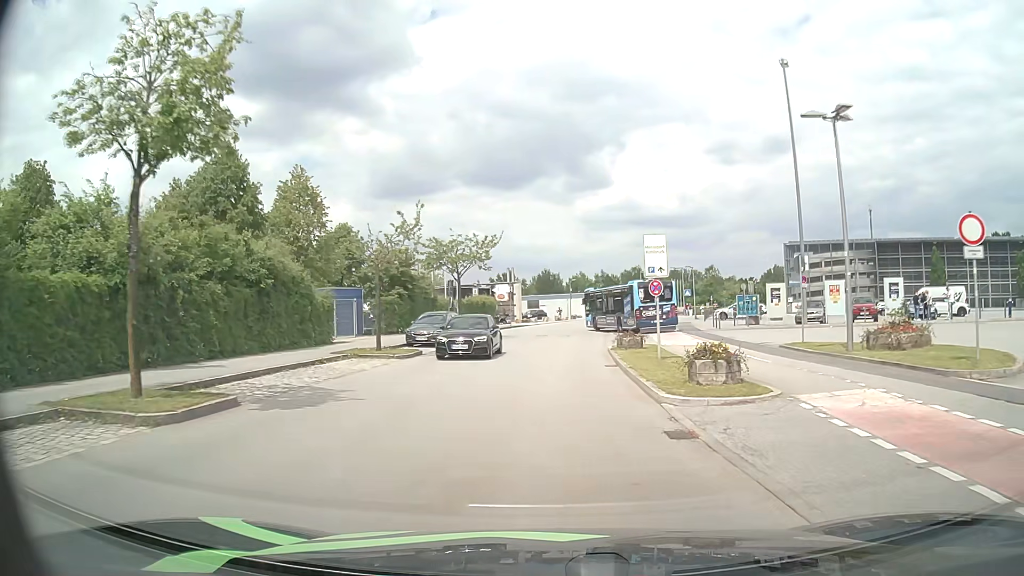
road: residential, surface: asphalt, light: Day
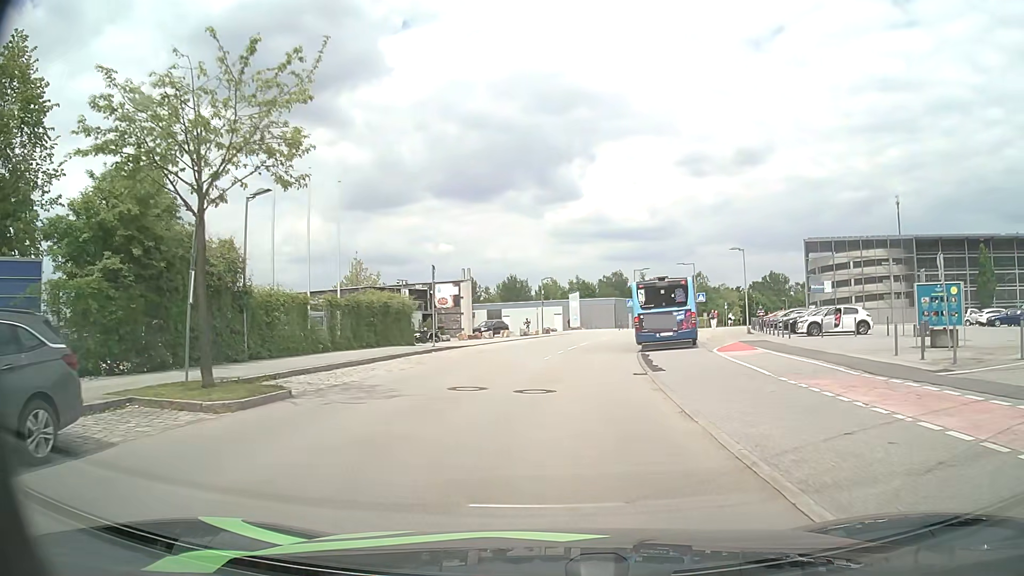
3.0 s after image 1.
(+0.6, +26.1) m; +3°
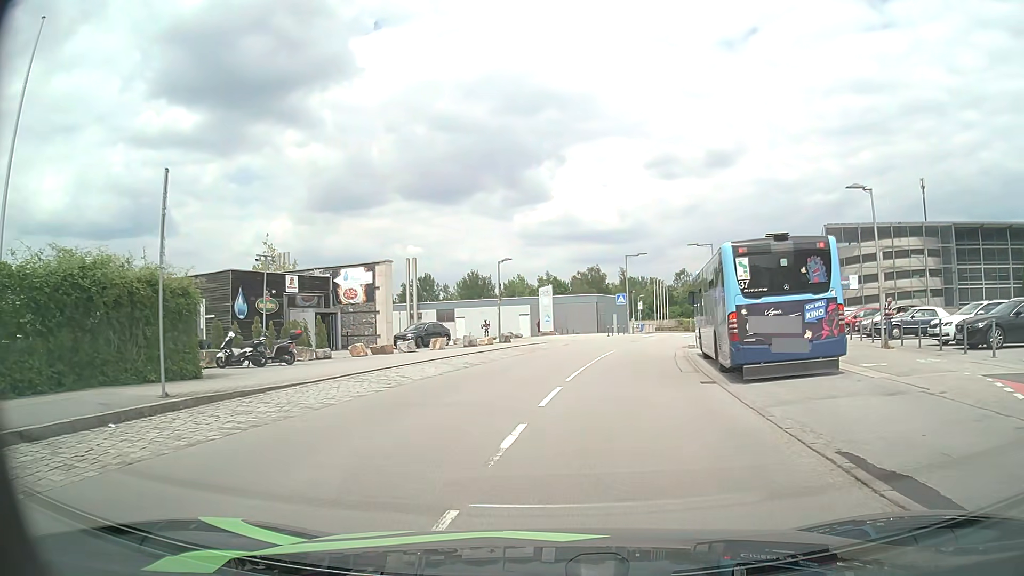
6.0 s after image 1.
(+0.5, +20.3) m; +3°
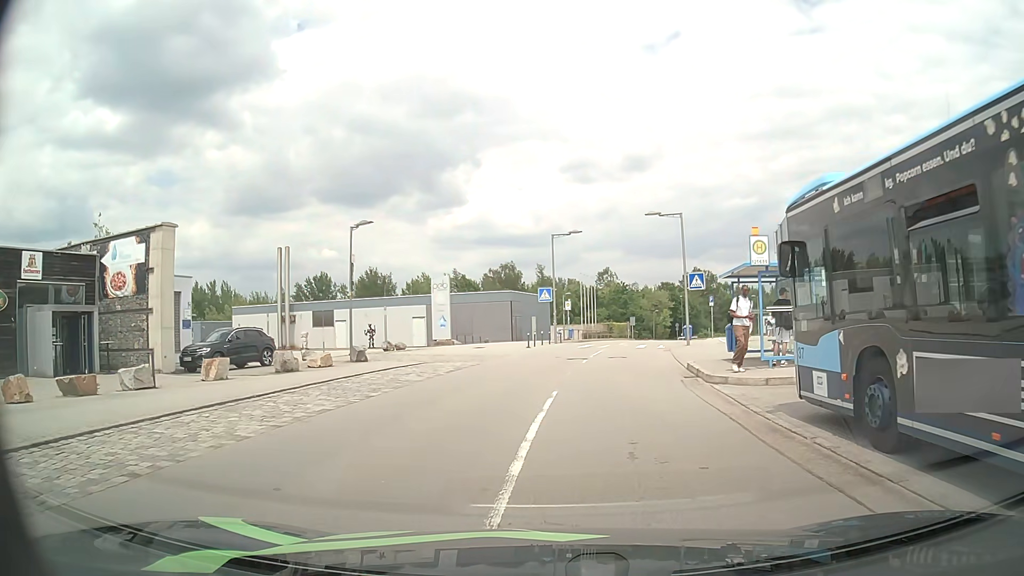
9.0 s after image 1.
(+0.9, +16.9) m; +7°
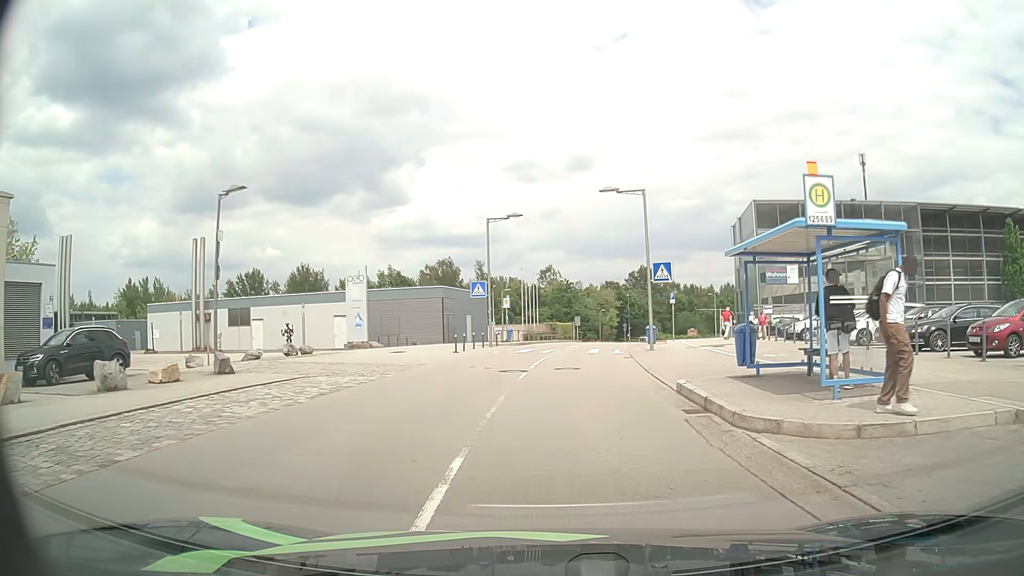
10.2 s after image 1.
(+0.3, +6.6) m; +5°
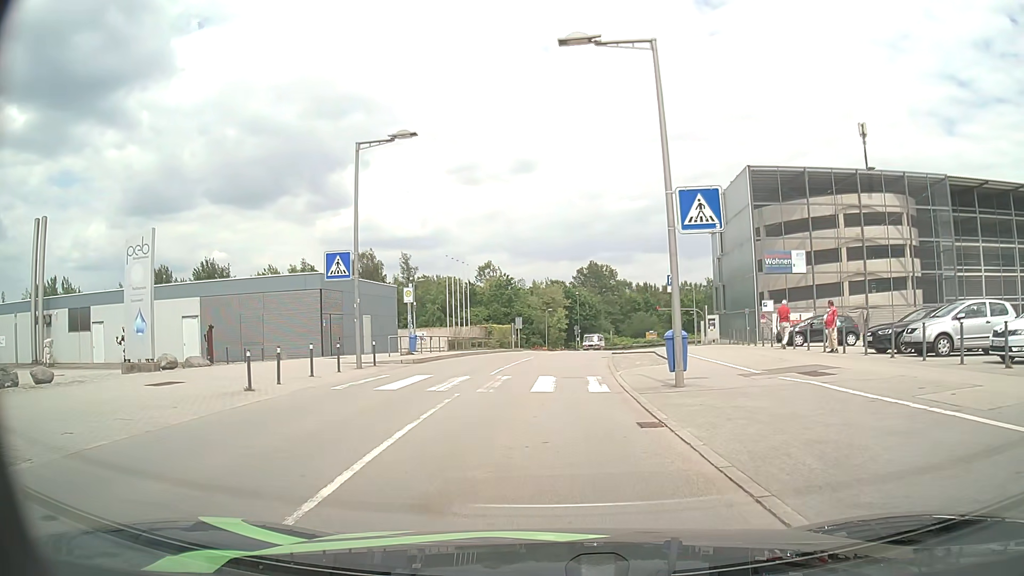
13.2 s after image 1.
(+0.8, +16.6) m; +5°
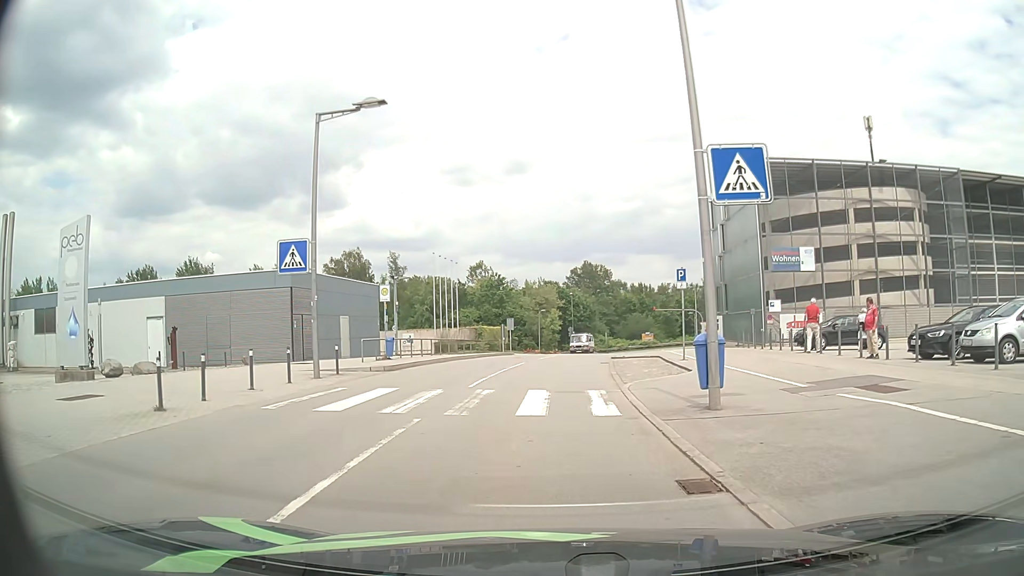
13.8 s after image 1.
(0.0, +3.3) m; +1°
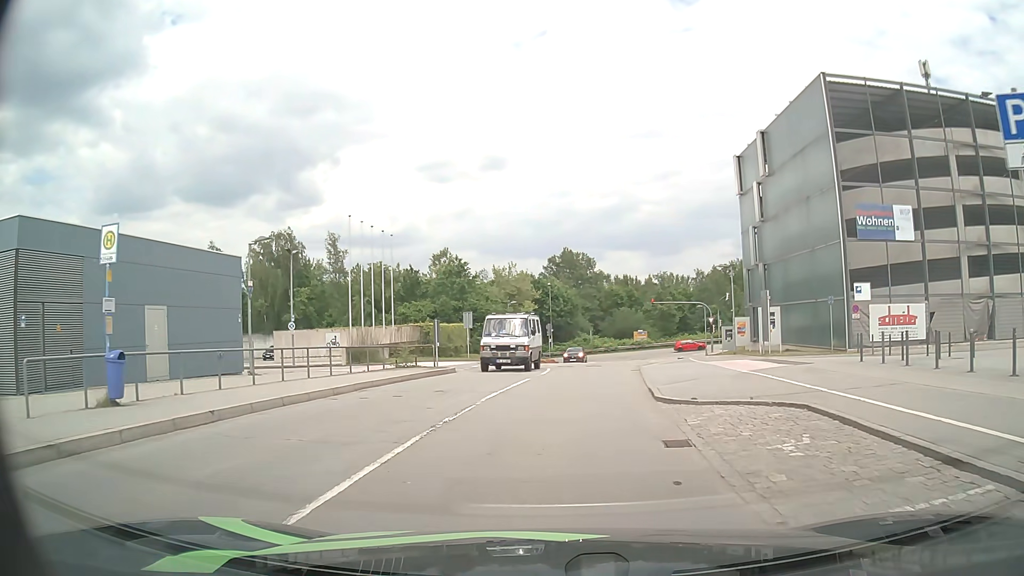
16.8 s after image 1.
(+0.1, +18.1) m; +1°
